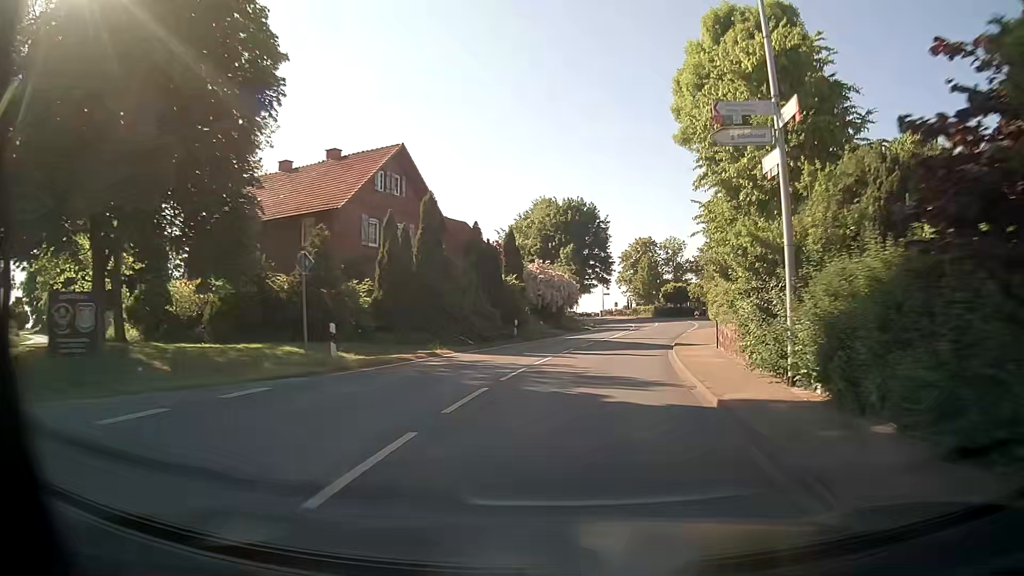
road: secondary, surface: asphalt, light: Day
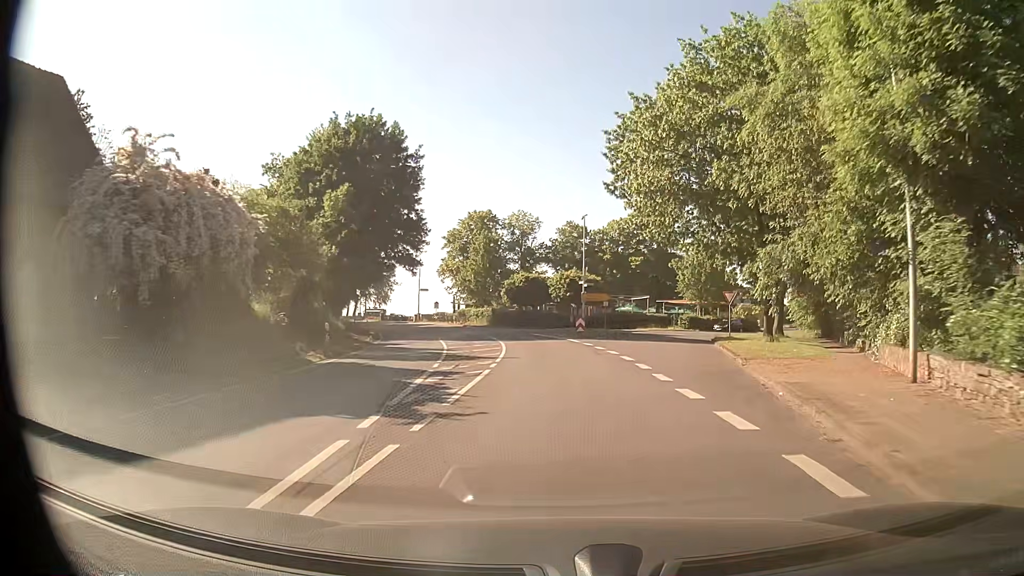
(+5.1, +39.0) m; +15°
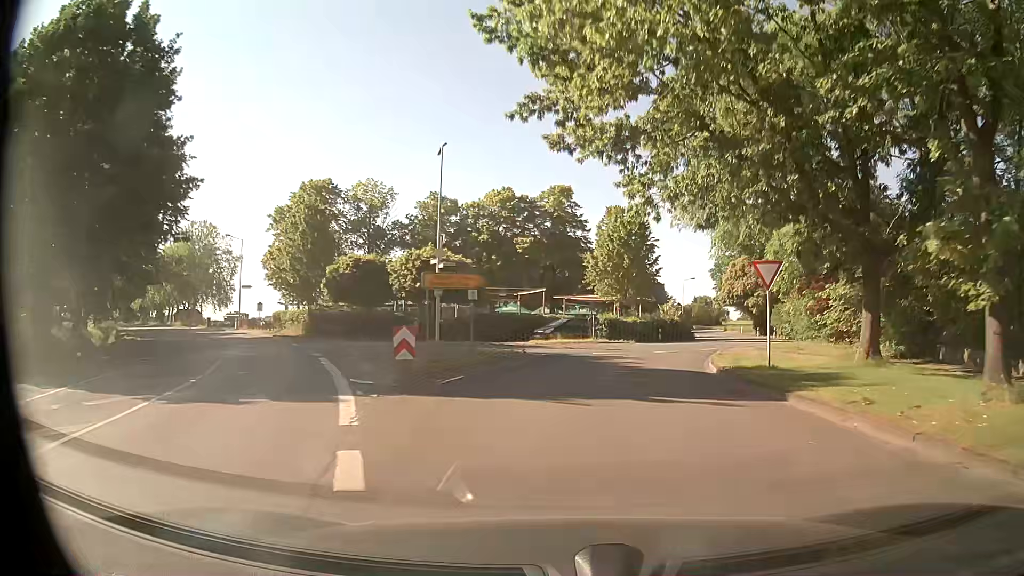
(+1.8, +23.6) m; +10°
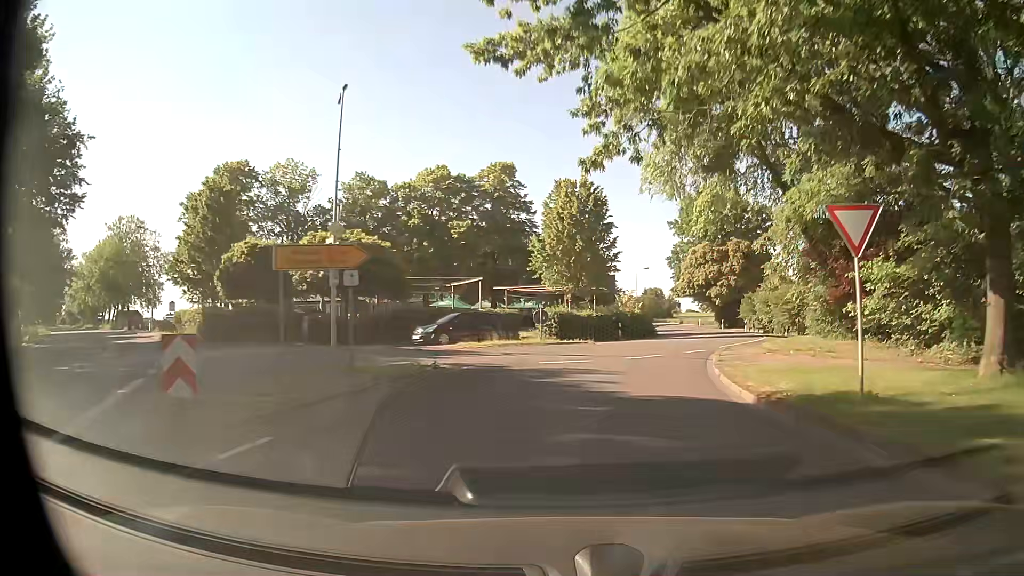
(+0.3, +7.9) m; +4°
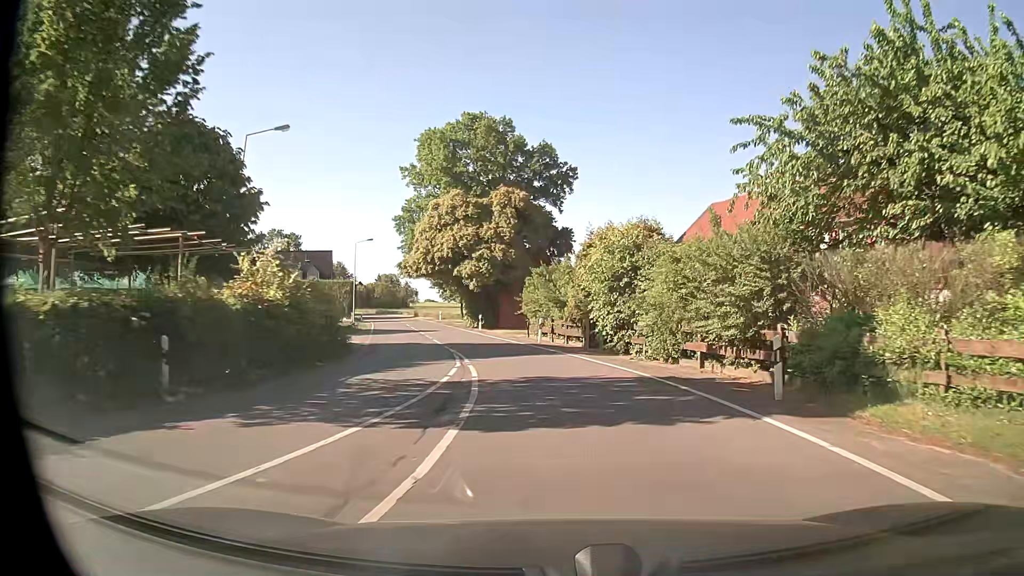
(+5.8, +30.8) m; +23°
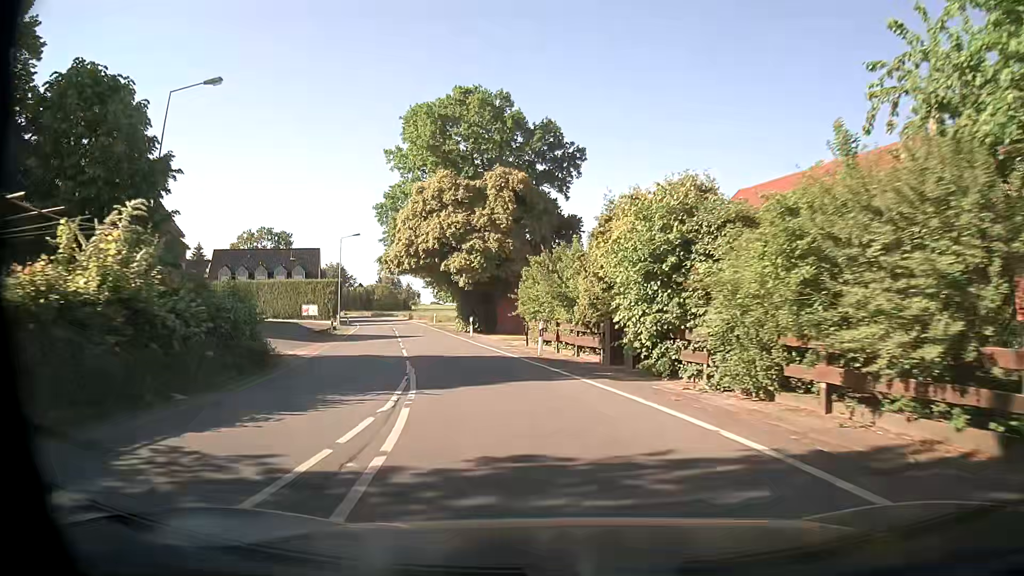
(+0.1, +8.0) m; -1°
